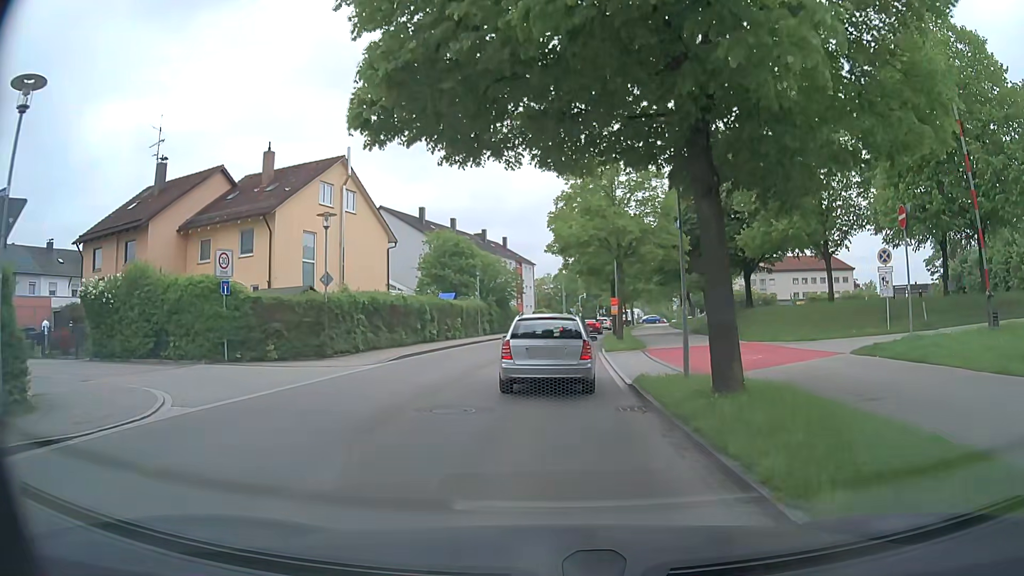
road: tertiary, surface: asphalt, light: Day
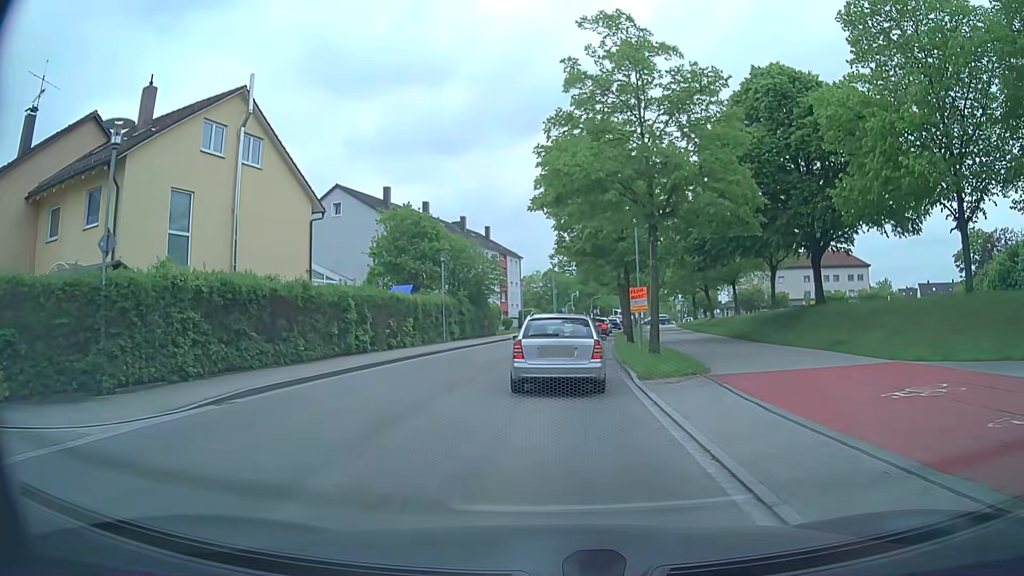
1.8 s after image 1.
(+0.2, +12.4) m; +2°
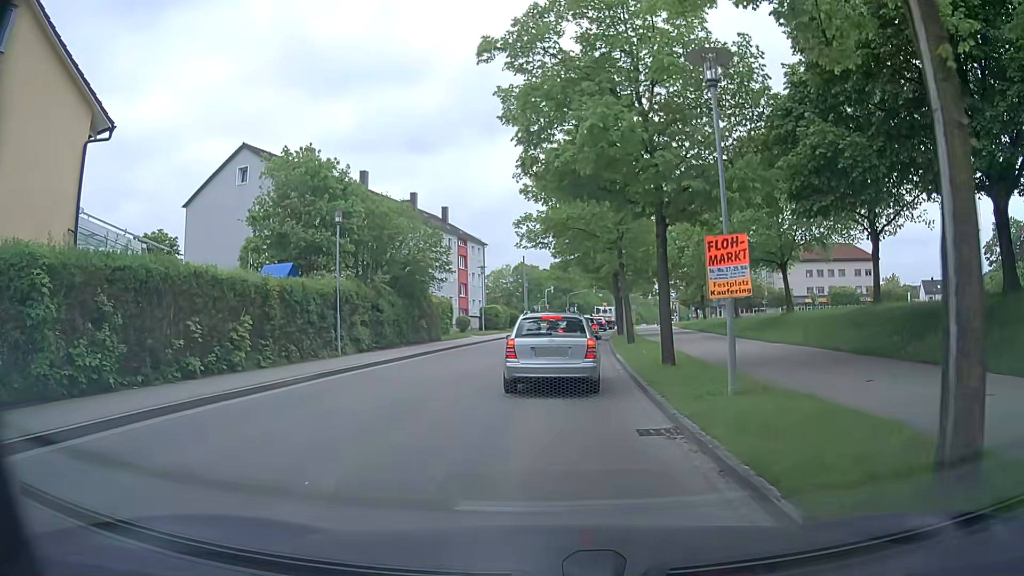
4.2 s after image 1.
(0.0, +14.8) m; +1°
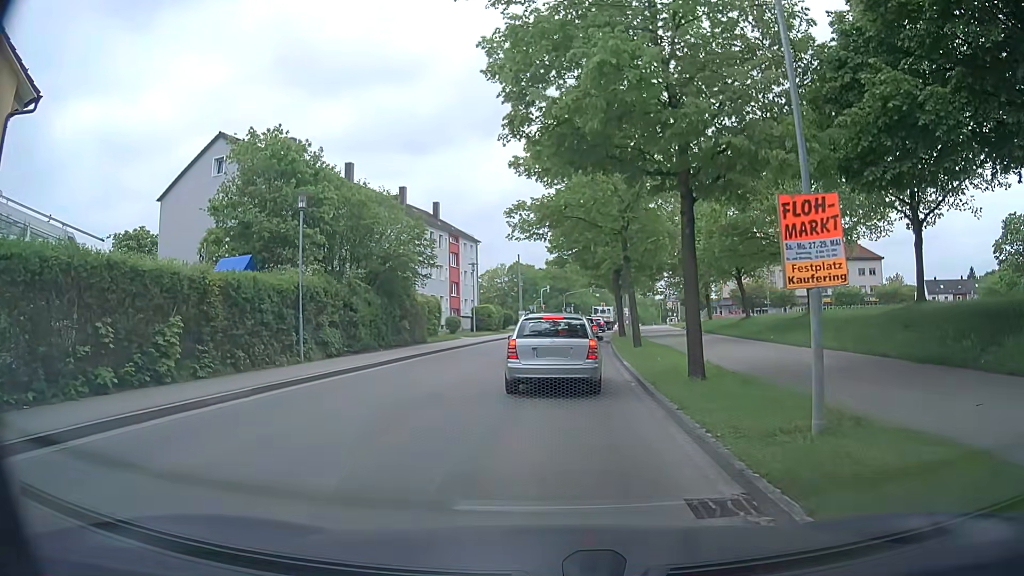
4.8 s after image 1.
(0.0, +3.2) m; 0°
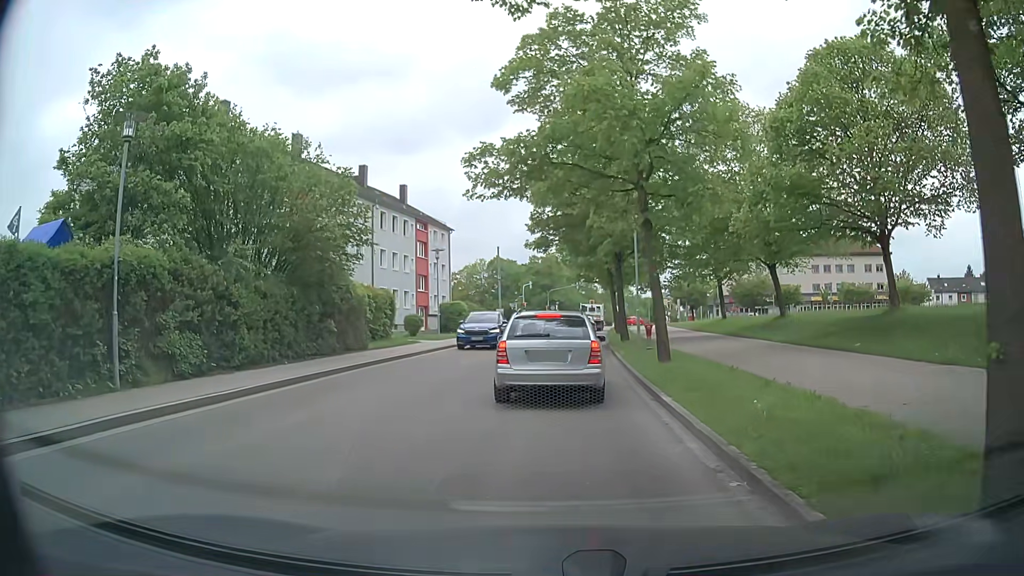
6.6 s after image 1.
(+0.2, +8.6) m; +2°
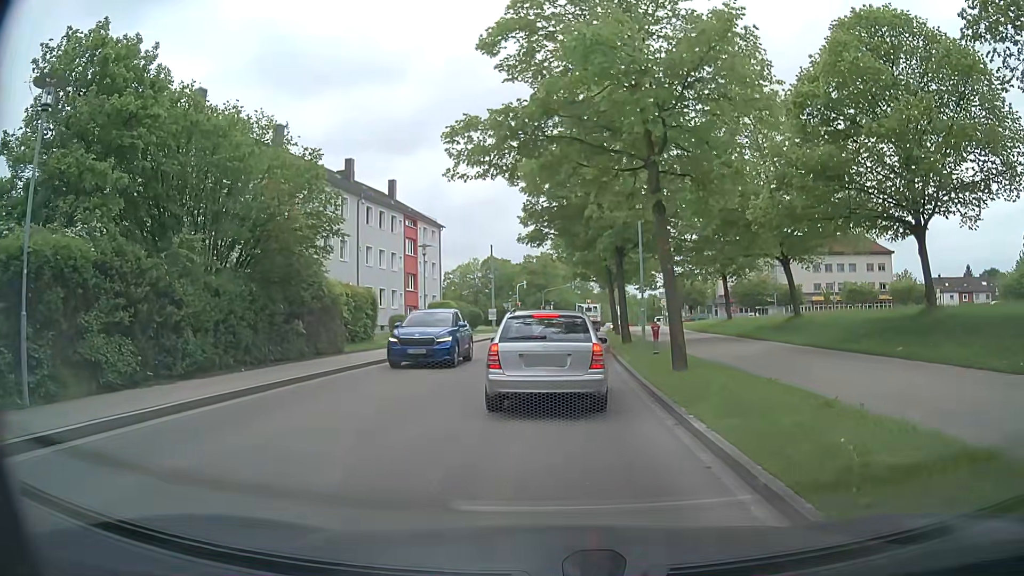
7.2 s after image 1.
(0.0, +2.5) m; 0°
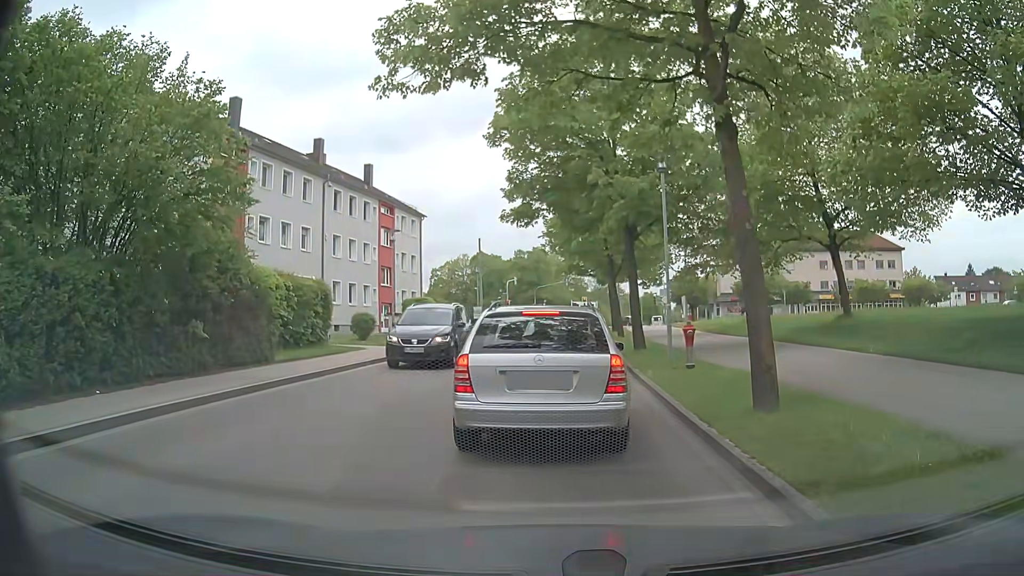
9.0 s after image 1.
(+0.2, +5.6) m; +2°
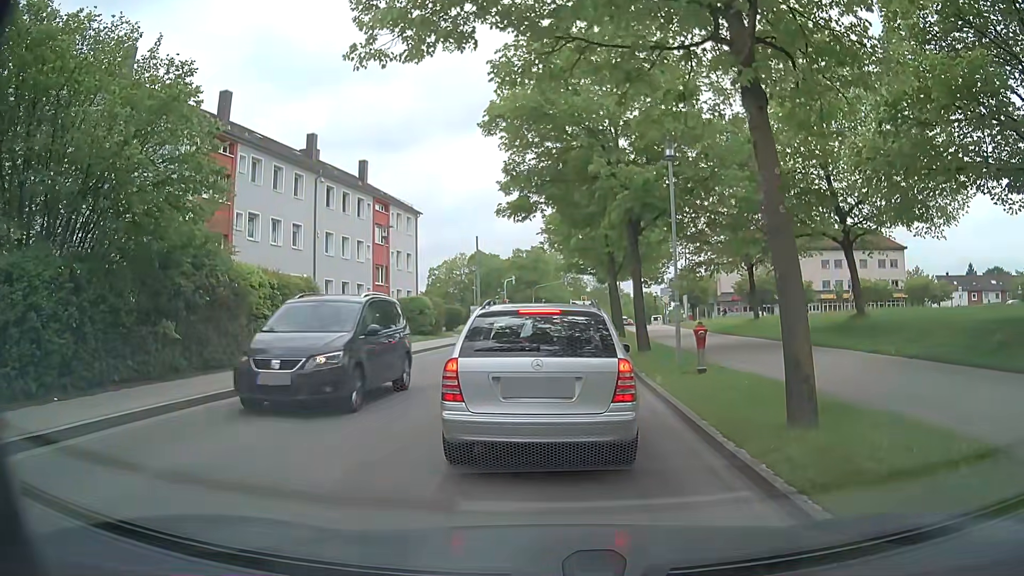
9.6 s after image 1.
(0.0, +1.1) m; +1°
